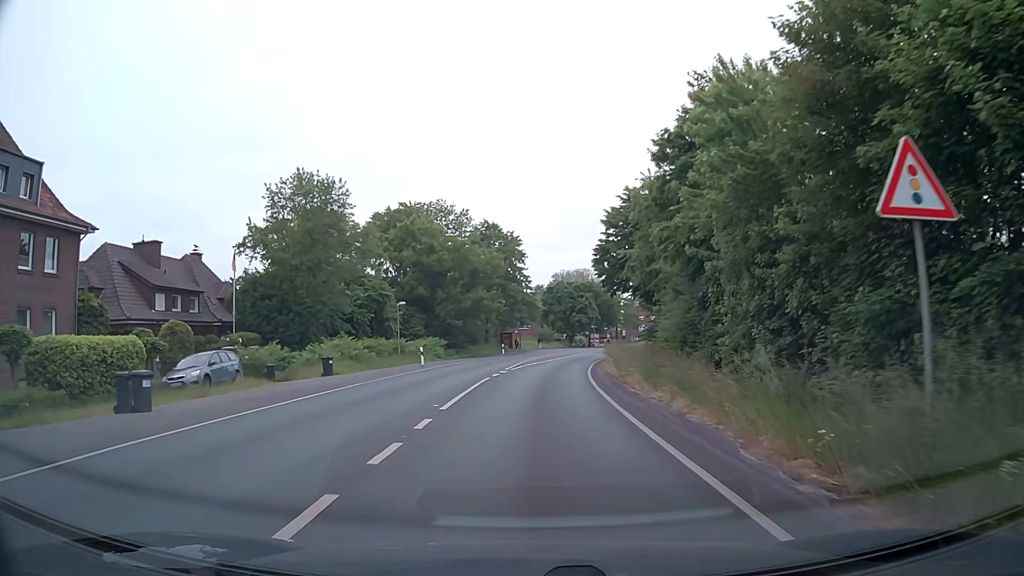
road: secondary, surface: asphalt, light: Day
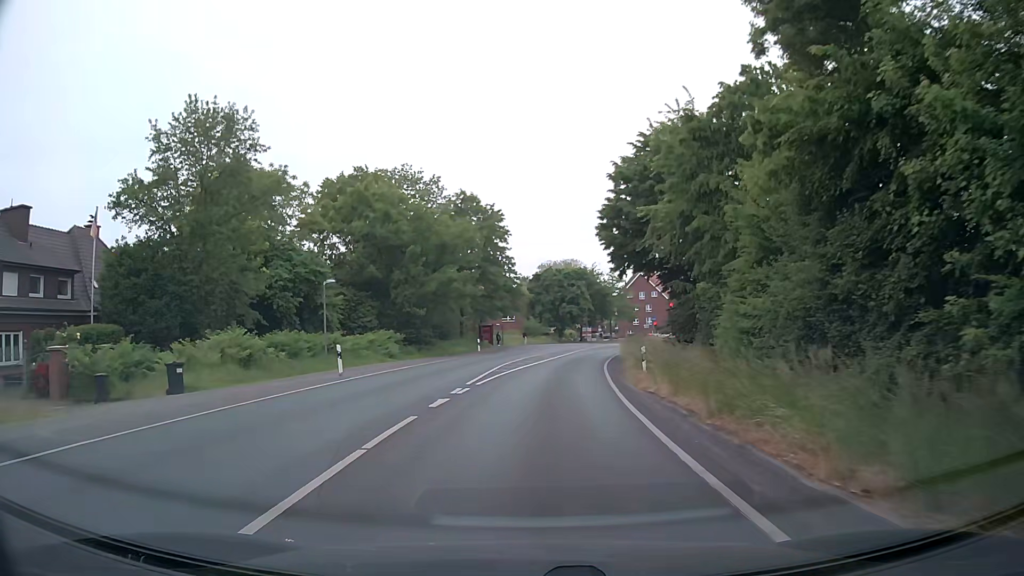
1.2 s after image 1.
(+0.1, +13.8) m; +1°
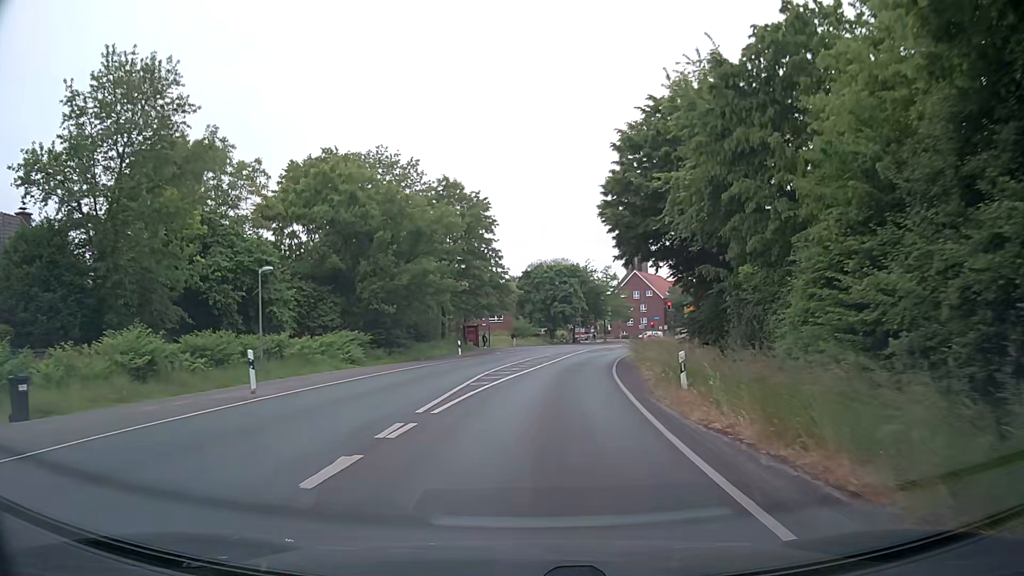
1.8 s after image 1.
(+0.1, +6.9) m; +1°
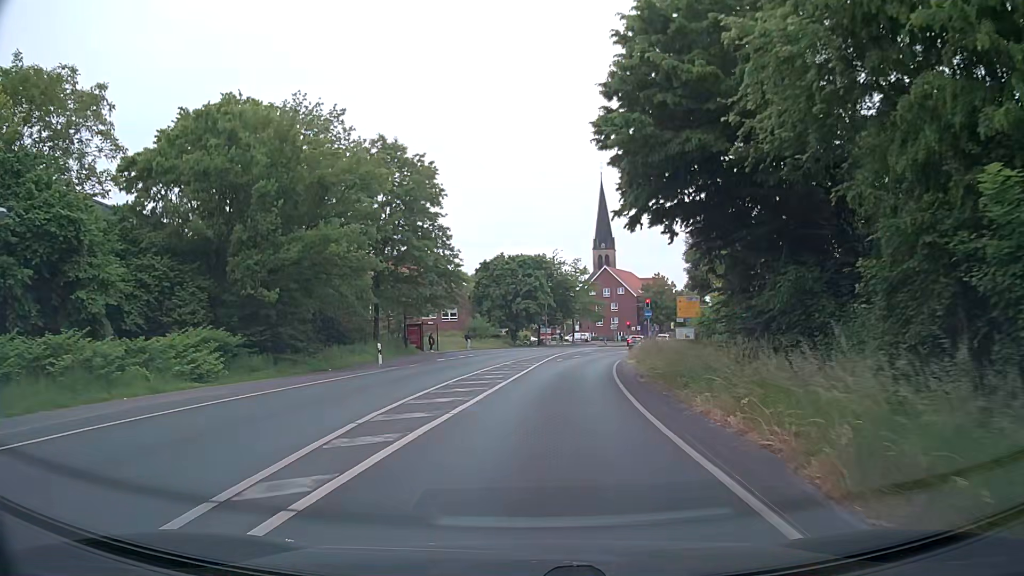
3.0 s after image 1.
(+0.4, +13.5) m; +3°
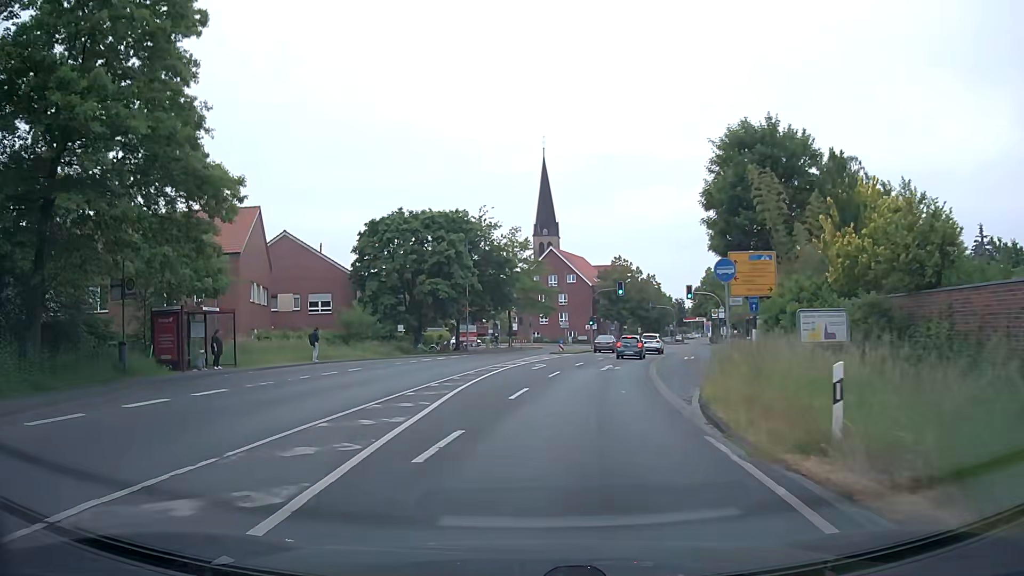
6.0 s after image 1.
(+2.1, +31.5) m; +6°
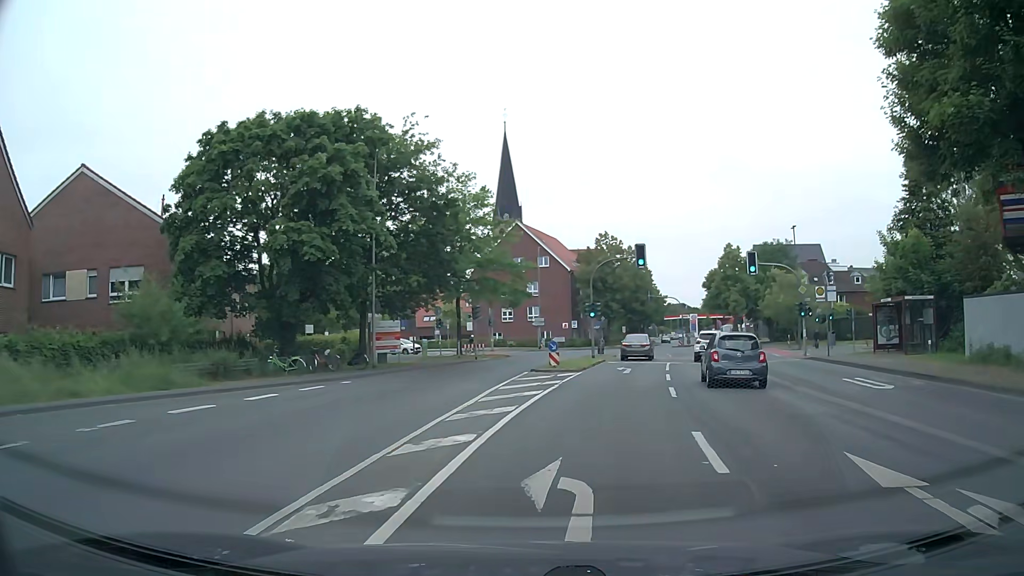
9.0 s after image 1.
(-0.3, +26.2) m; +3°
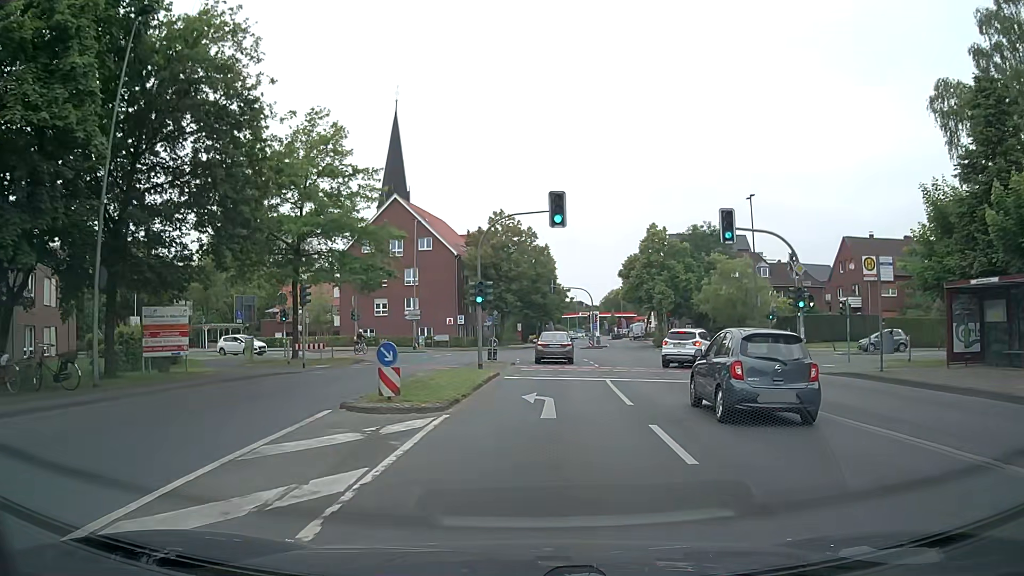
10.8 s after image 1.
(+1.2, +14.2) m; +9°
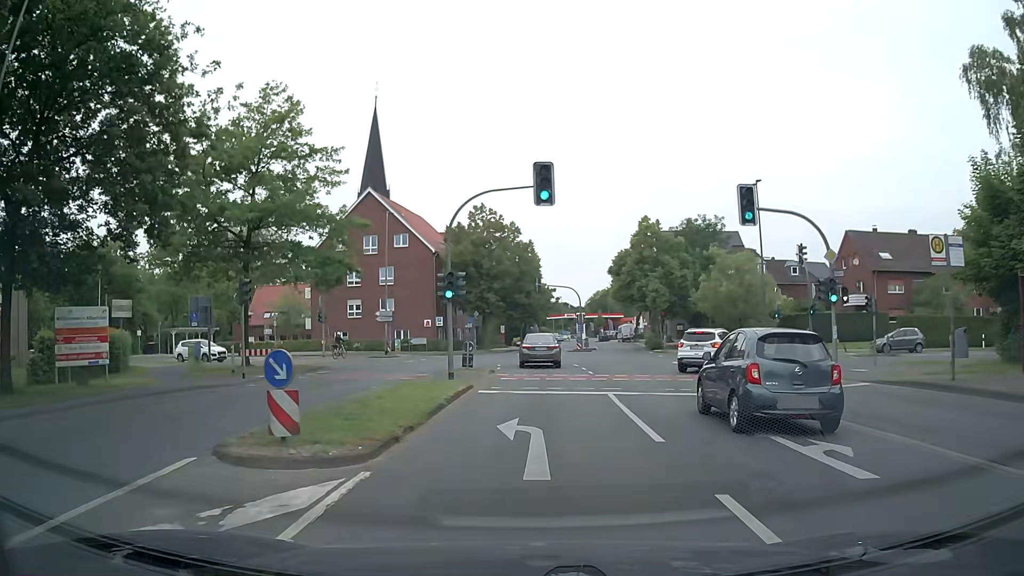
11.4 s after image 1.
(+0.1, +4.5) m; +2°
(0, +10) (0, +20) (+1, +30) (0, +40) (-5, +48) (-14, +53) (-24, +54) (-34, +54) (-44, +53) (-54, +52) m
